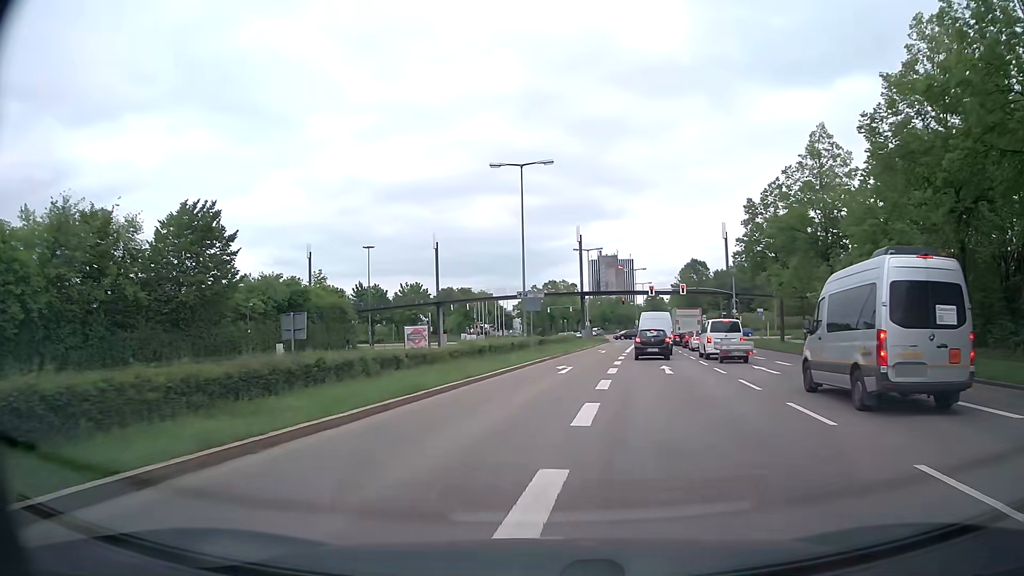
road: primary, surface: asphalt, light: Day
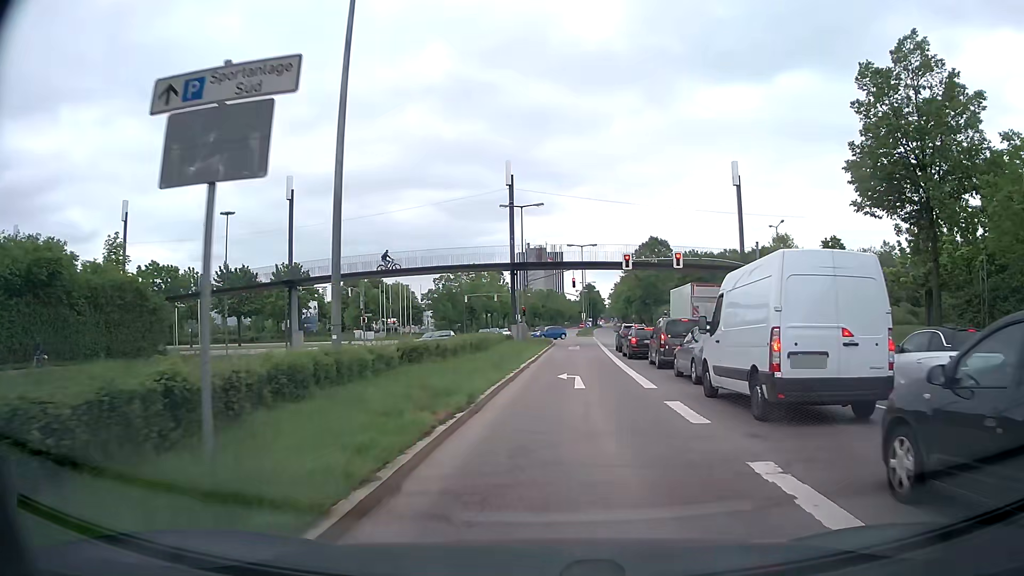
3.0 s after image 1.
(+1.2, +29.8) m; +6°
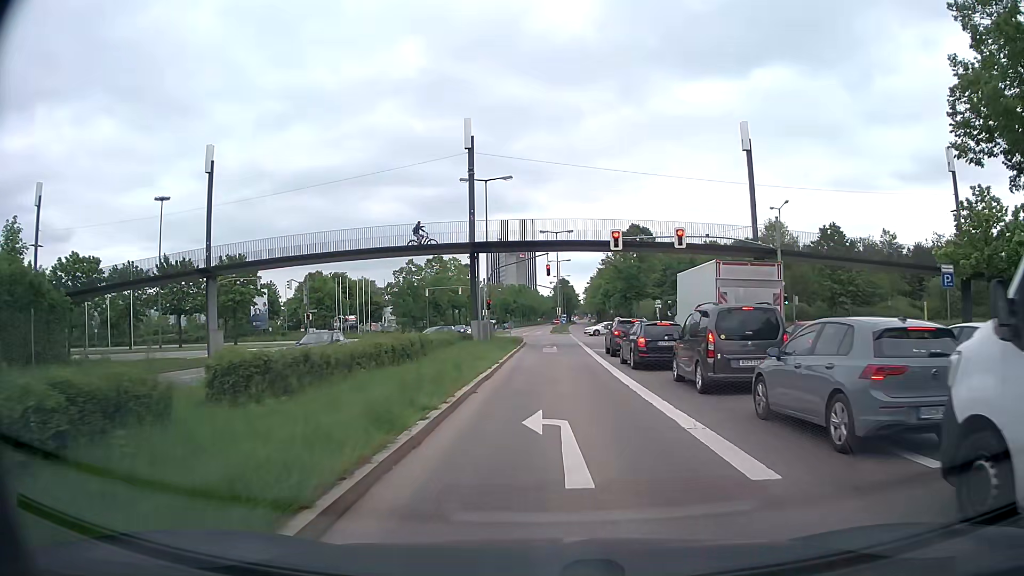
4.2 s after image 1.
(+0.3, +9.8) m; +2°
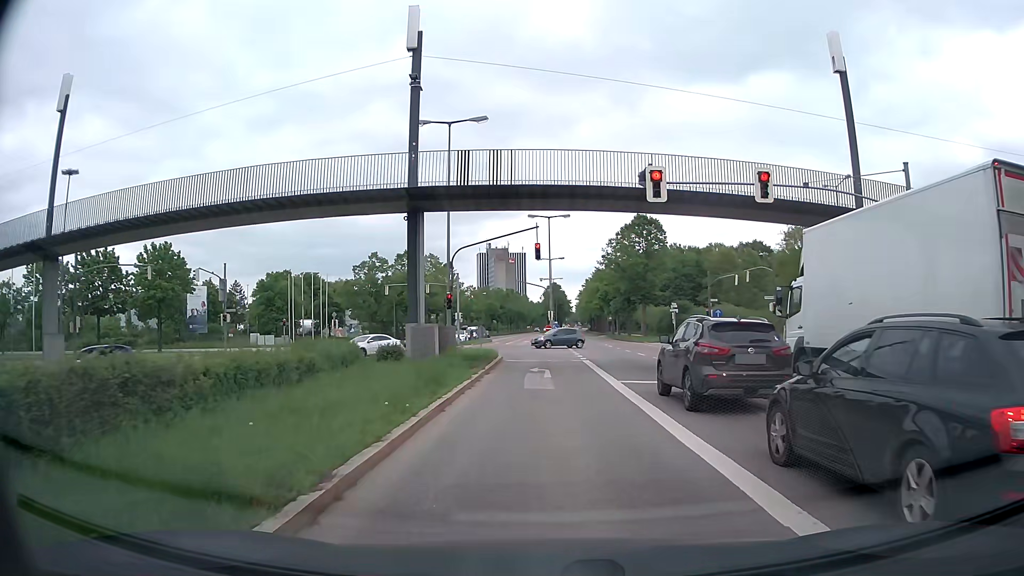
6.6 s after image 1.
(+0.2, +16.1) m; +2°
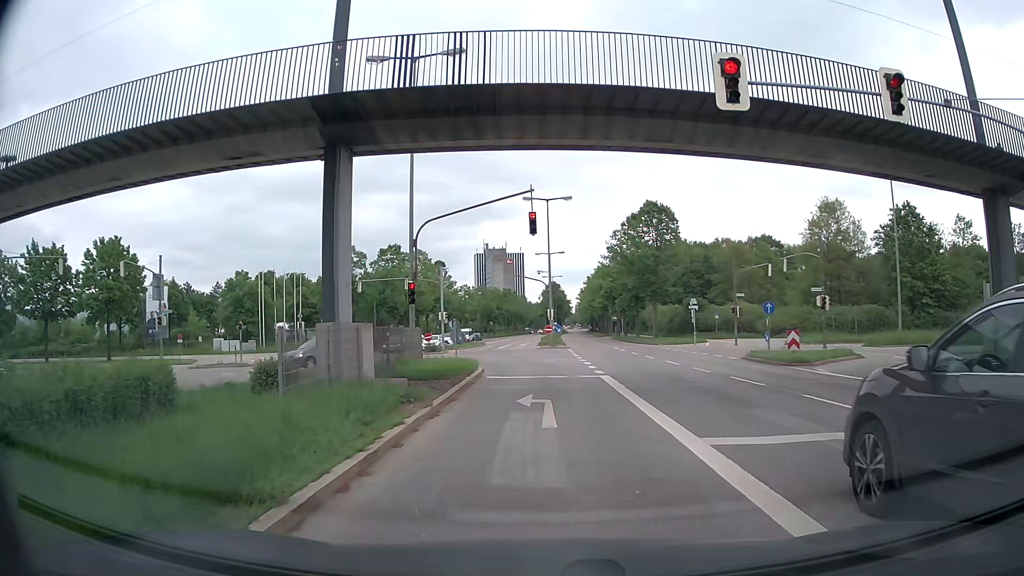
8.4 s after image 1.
(-0.1, +9.2) m; -1°
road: tertiary_link
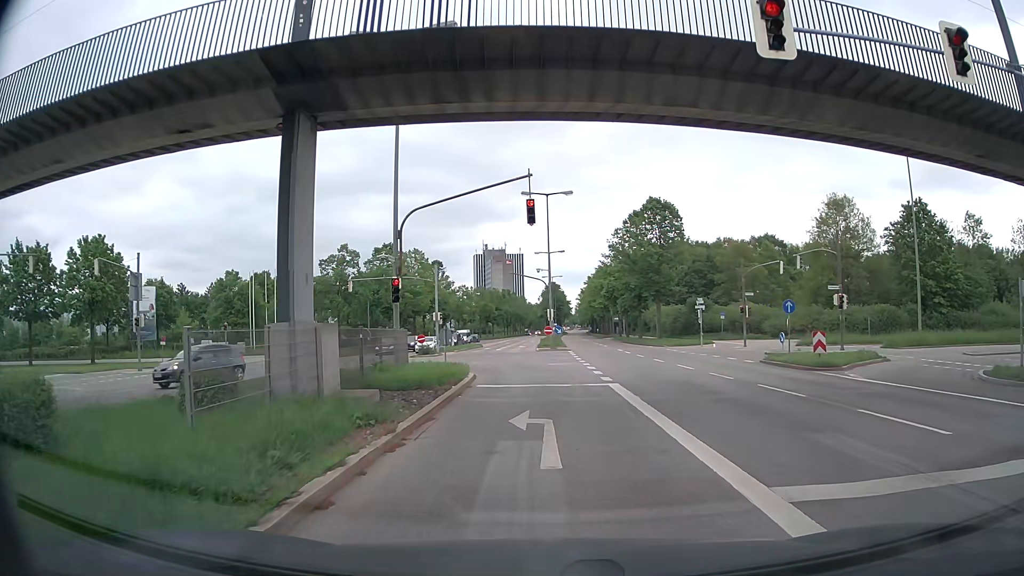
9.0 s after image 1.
(0.0, +2.6) m; 0°
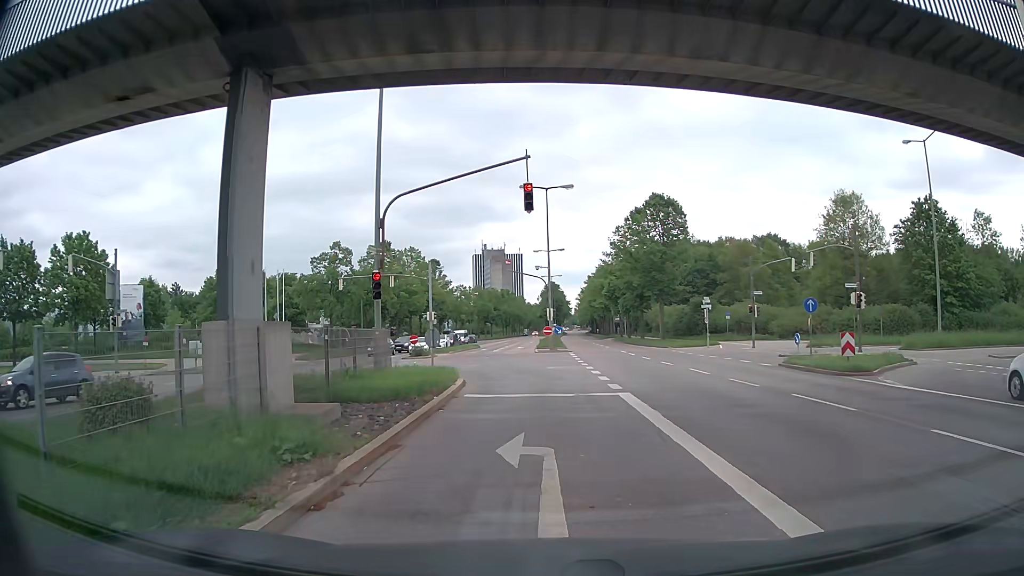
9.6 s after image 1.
(0.0, +2.4) m; 0°
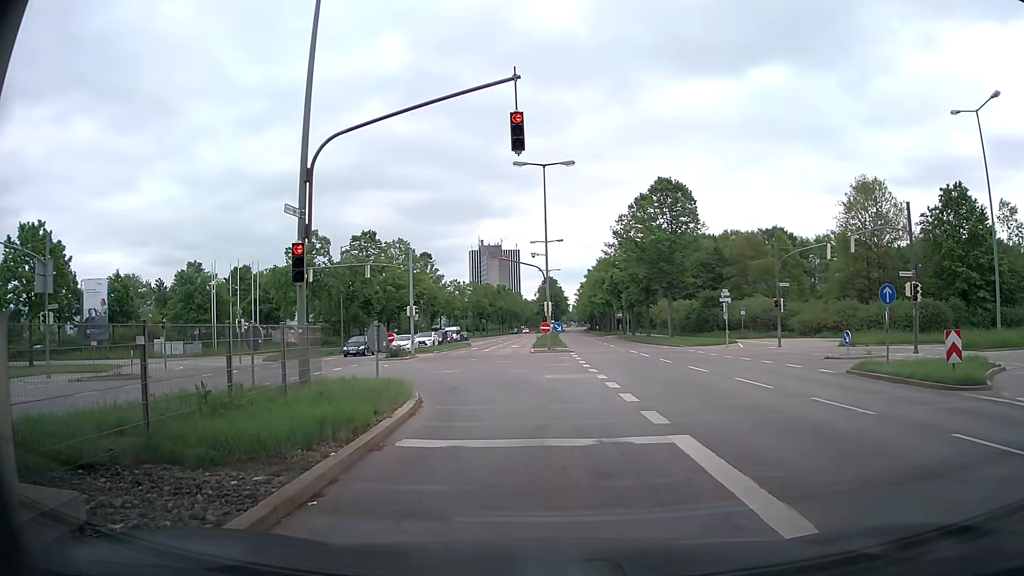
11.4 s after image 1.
(0.0, +6.2) m; +1°
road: primary
